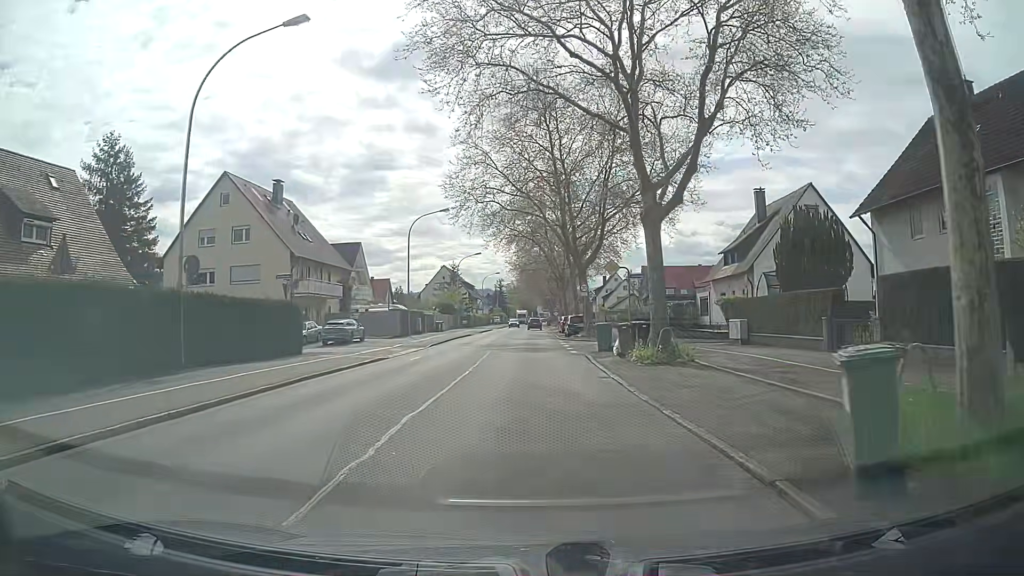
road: secondary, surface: asphalt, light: Day
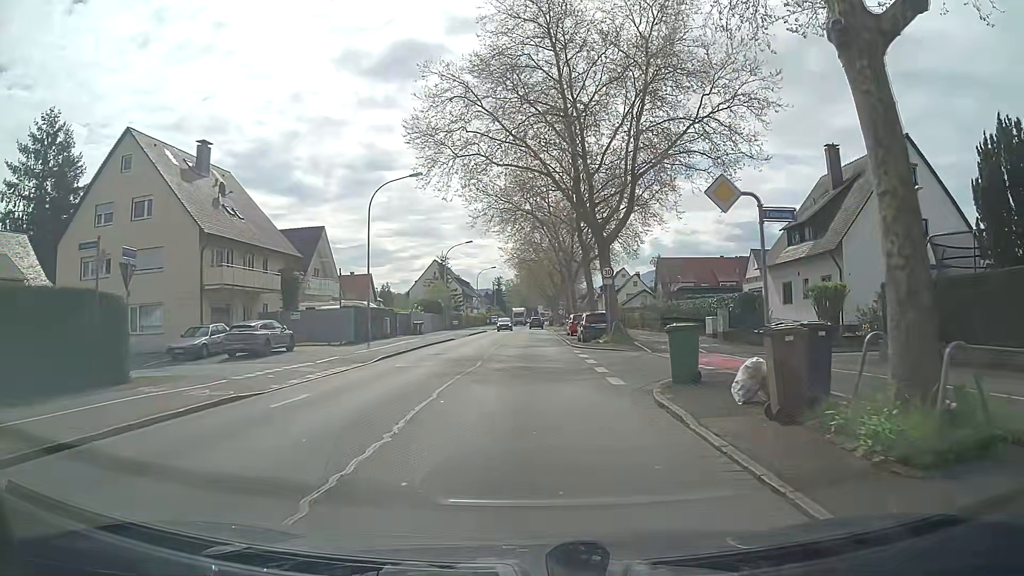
(+0.2, +13.4) m; +1°
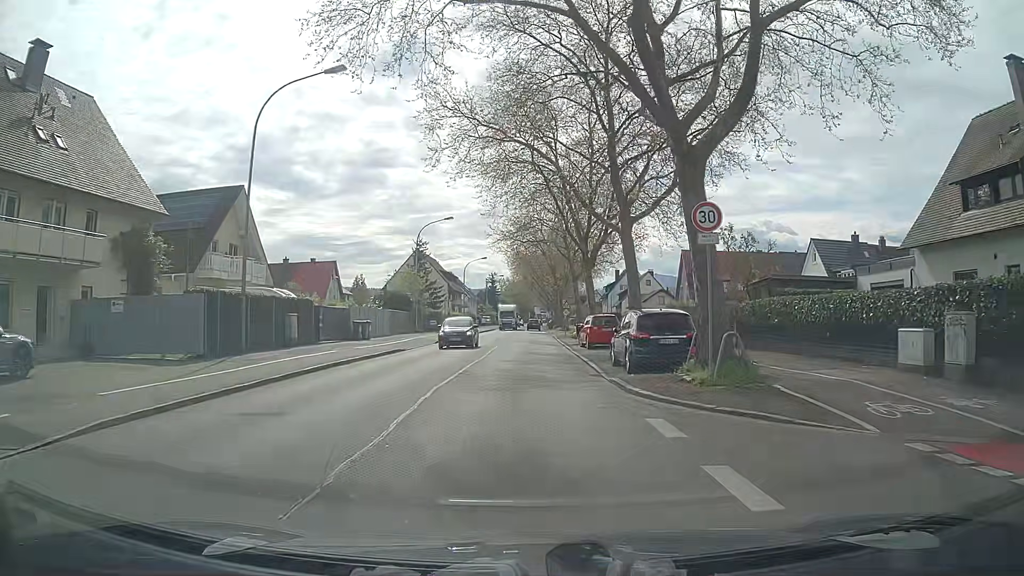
(0.0, +17.8) m; +1°
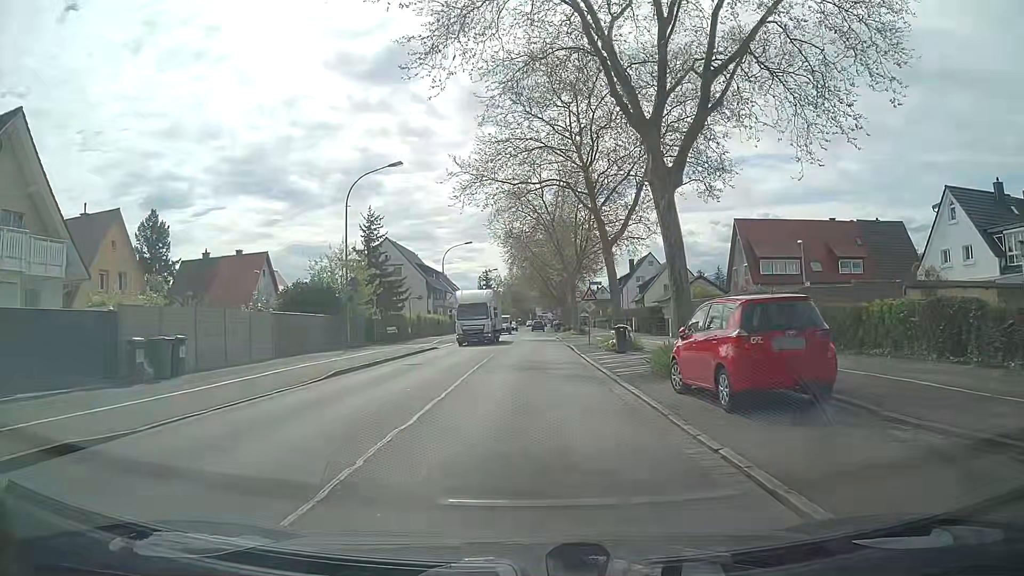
(-0.1, +22.4) m; -1°
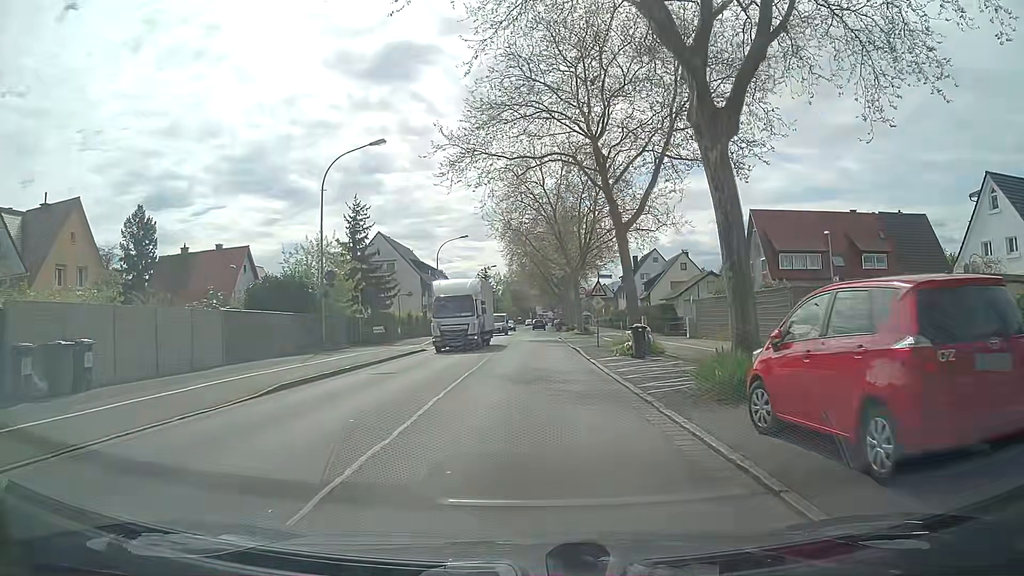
(0.0, +4.5) m; +2°
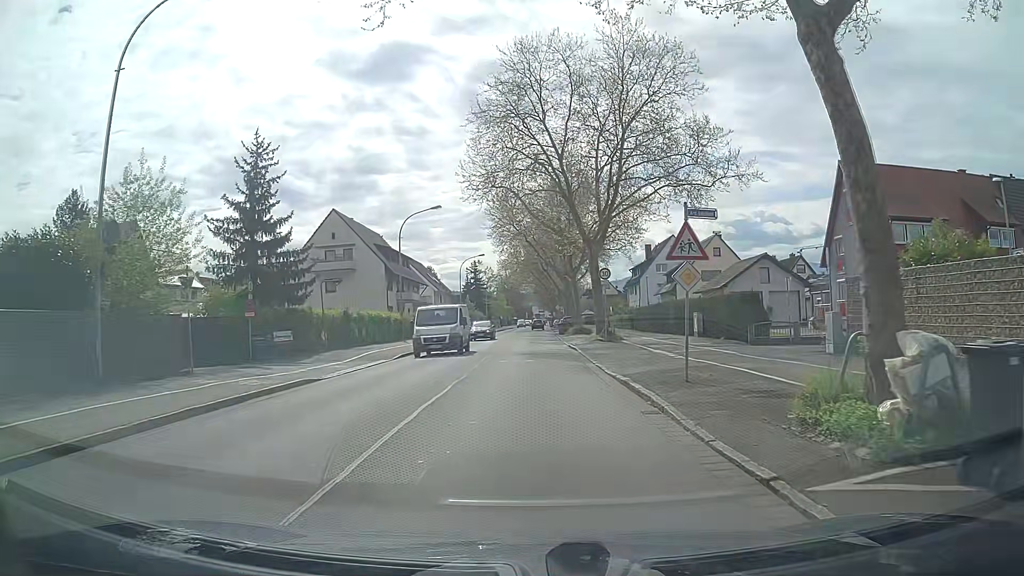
(-0.5, +17.9) m; -2°
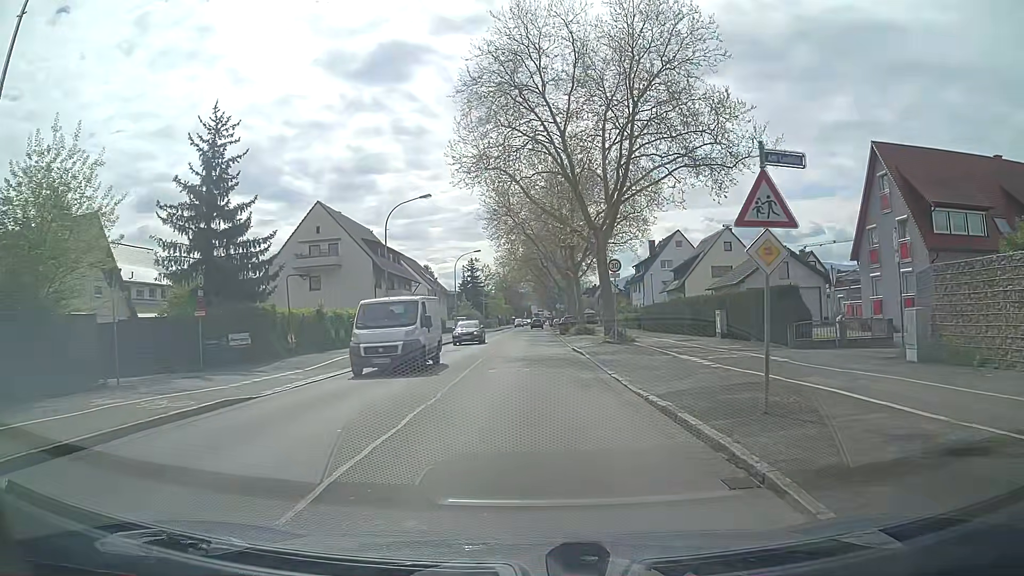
(0.0, +4.5) m; 0°
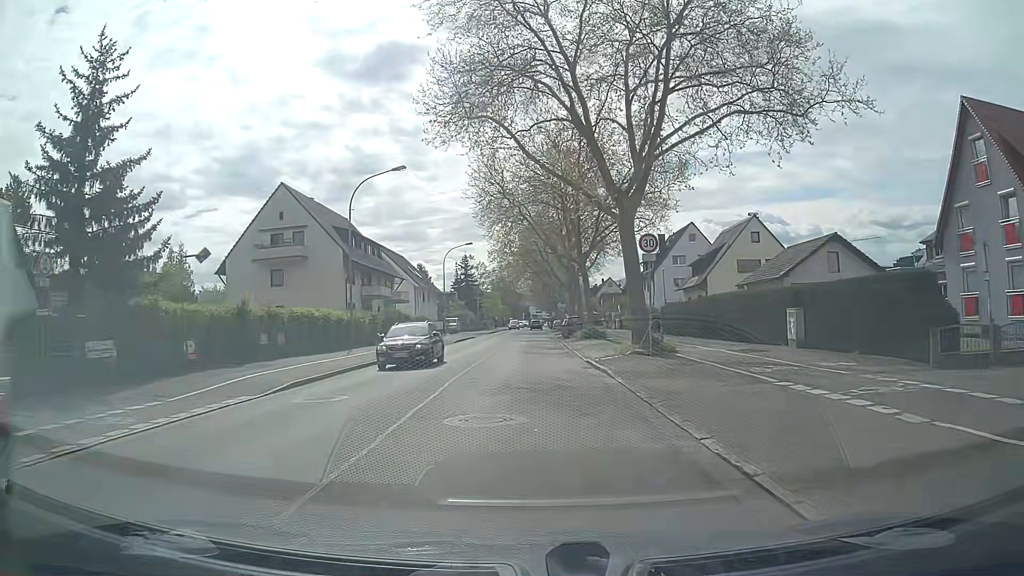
(+0.1, +9.0) m; 0°
(0, +10) (0, +20) (0, +30) (0, +40) (0, +50) (0, +60) (0, +70) (+1, +80) (+1, +90) (+1, +100) m
